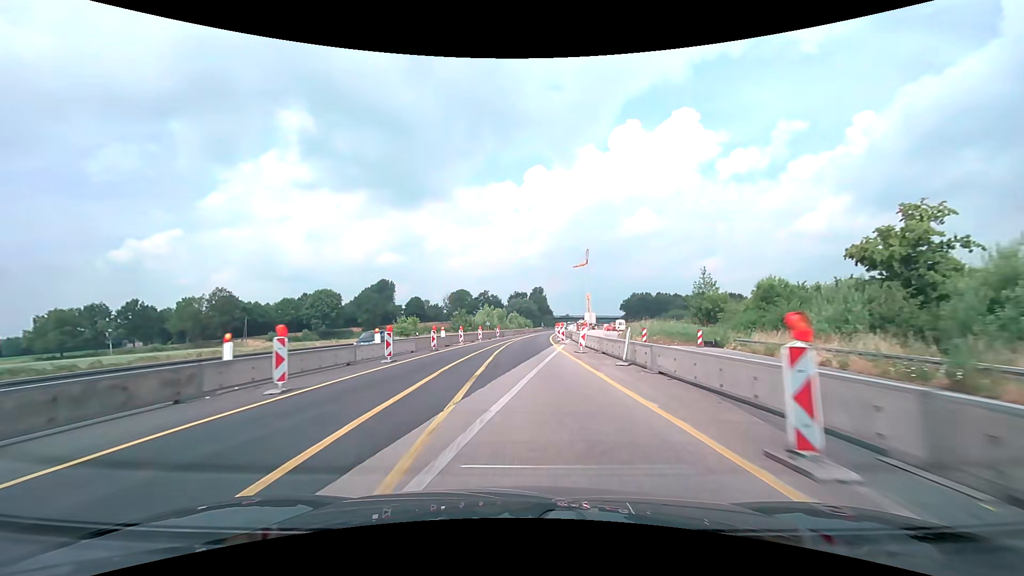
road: motorway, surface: asphalt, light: Day
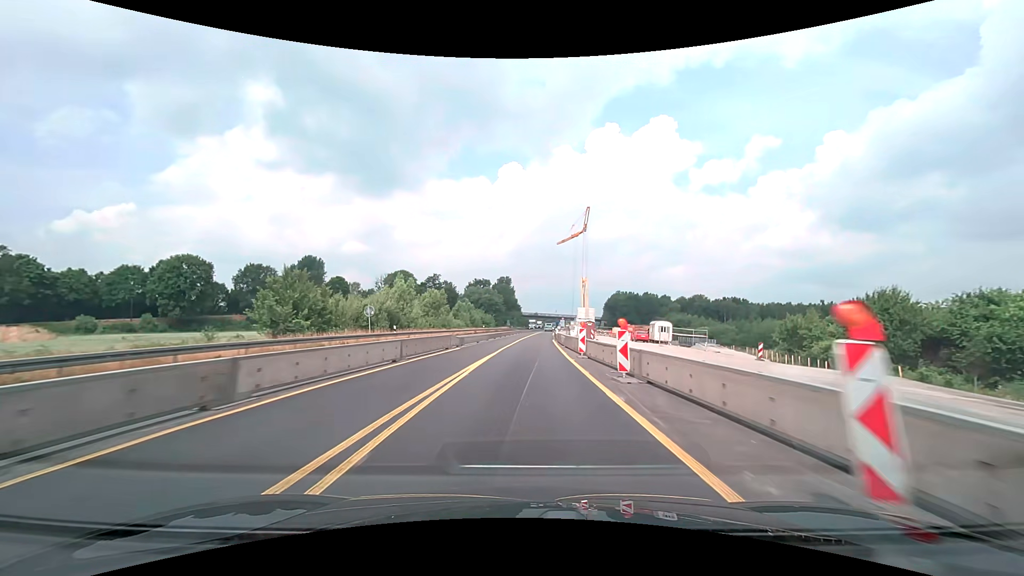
(+1.3, +62.5) m; +4°
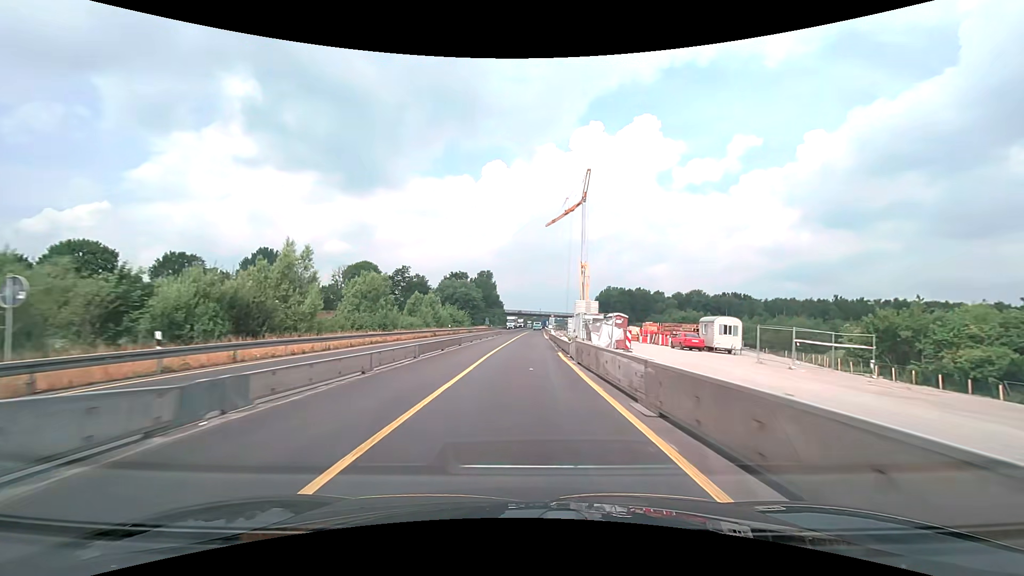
(+0.5, +25.0) m; +2°
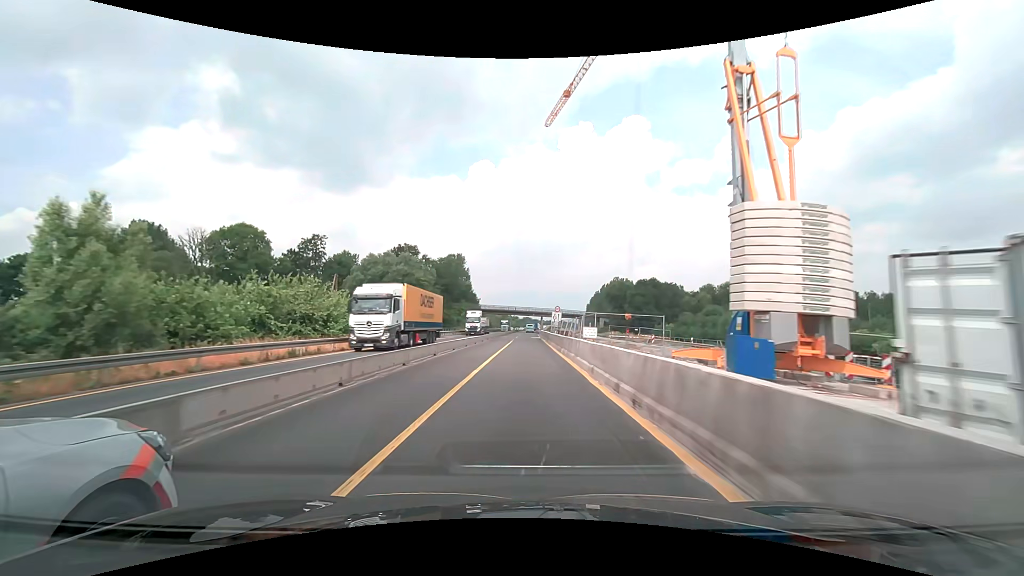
(+1.1, +62.5) m; +2°
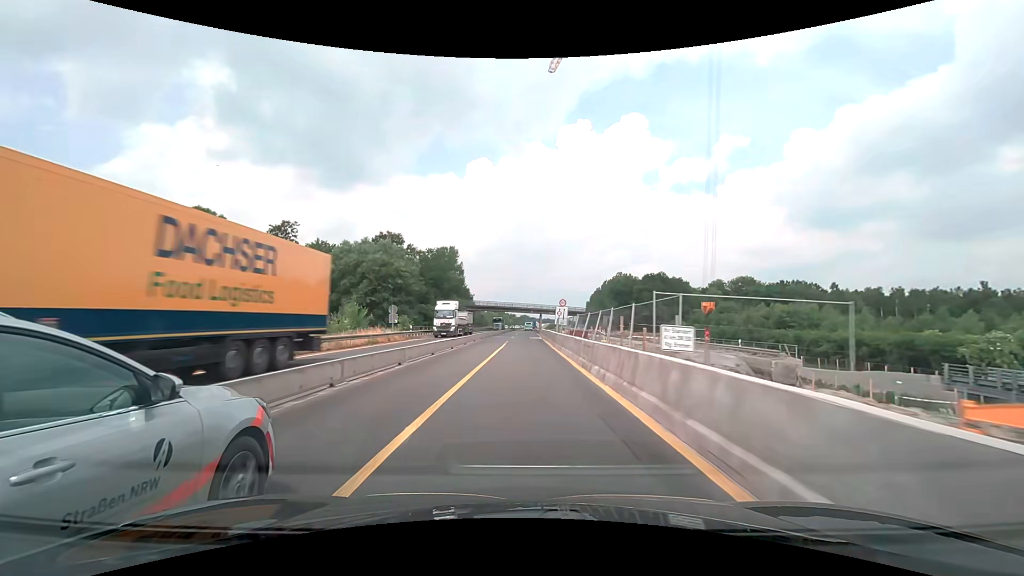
(0.0, +12.5) m; 0°
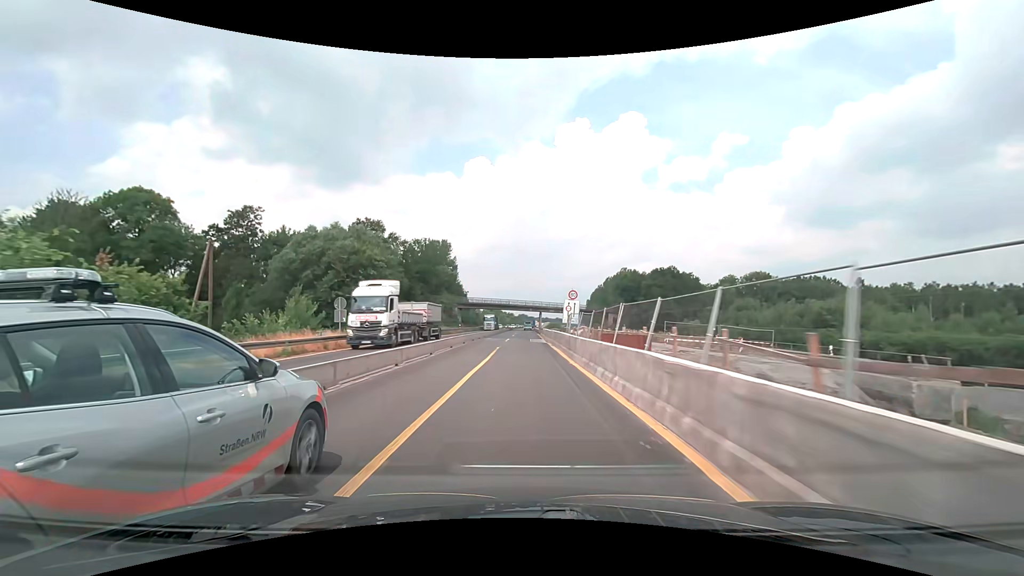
(0.0, +12.5) m; 0°
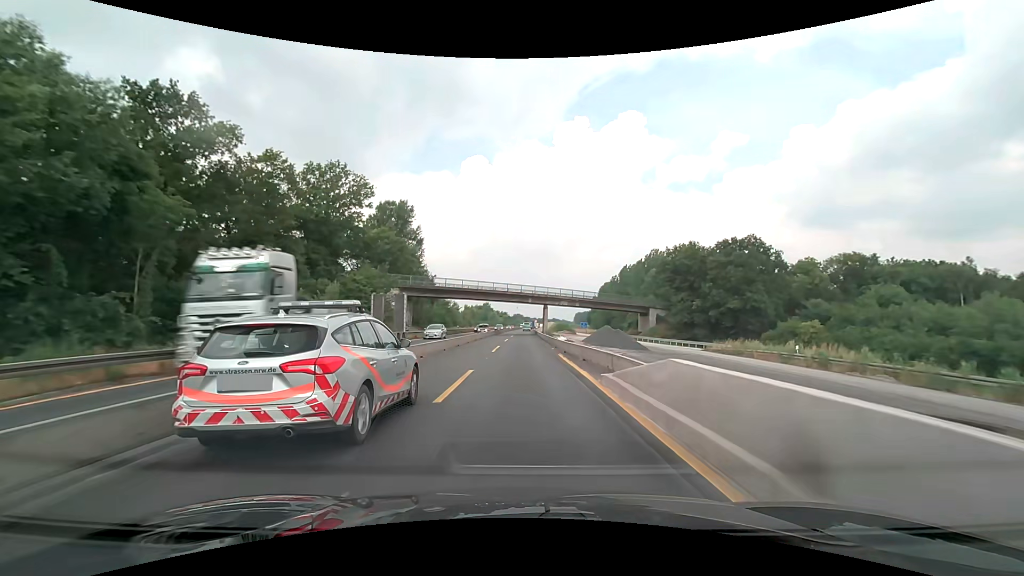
(+0.3, +50.1) m; +1°
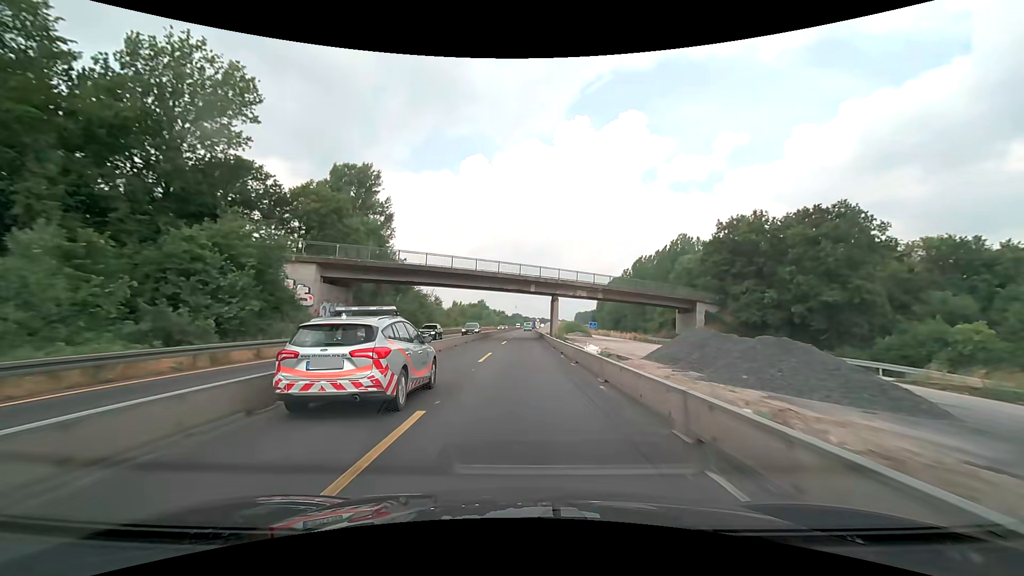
(0.0, +25.1) m; 0°
(0, +10) (0, +20) (0, +30) (0, +40) (0, +50) (0, +60) (0, +70) (0, +80) (+1, +90) (+1, +100) m
